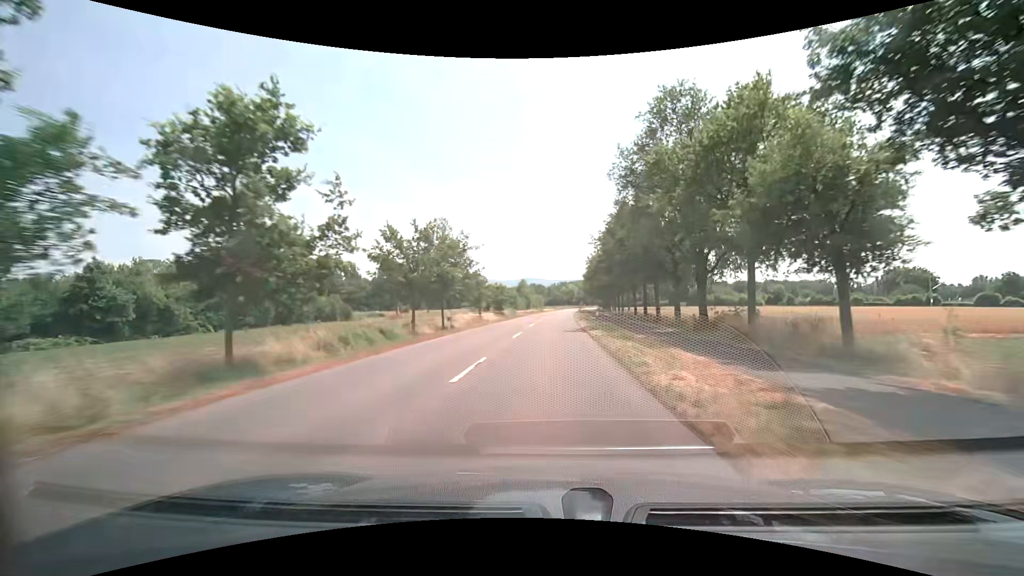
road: secondary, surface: asphalt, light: Day
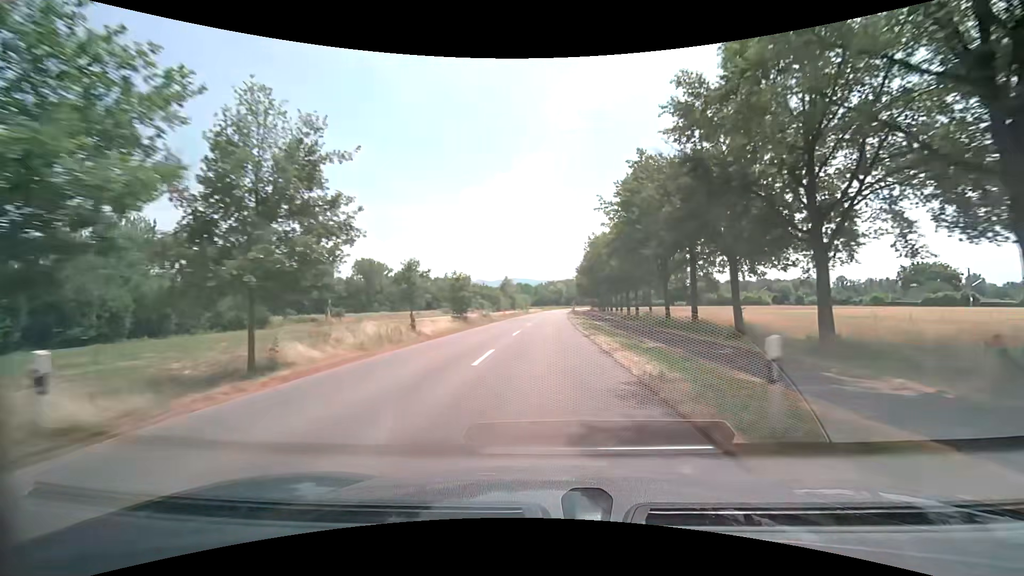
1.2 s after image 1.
(+0.4, +21.5) m; +1°
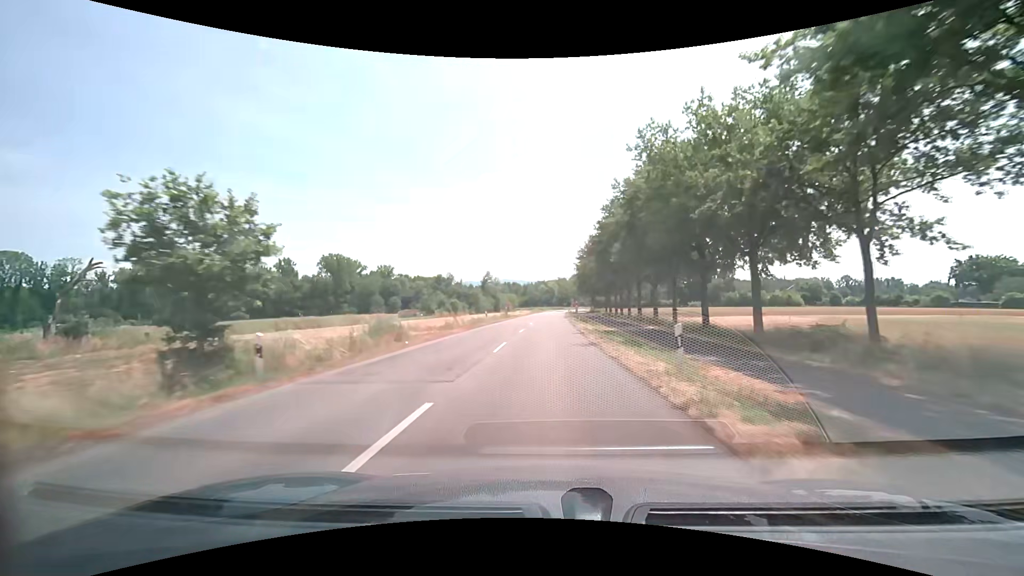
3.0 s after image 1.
(+0.4, +32.3) m; +1°
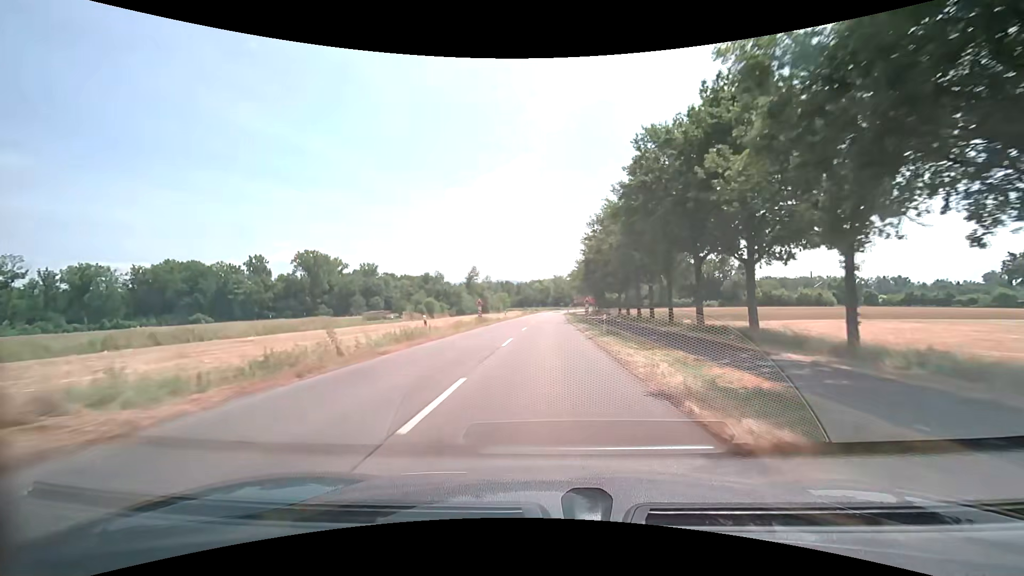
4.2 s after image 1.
(+0.1, +21.5) m; 0°
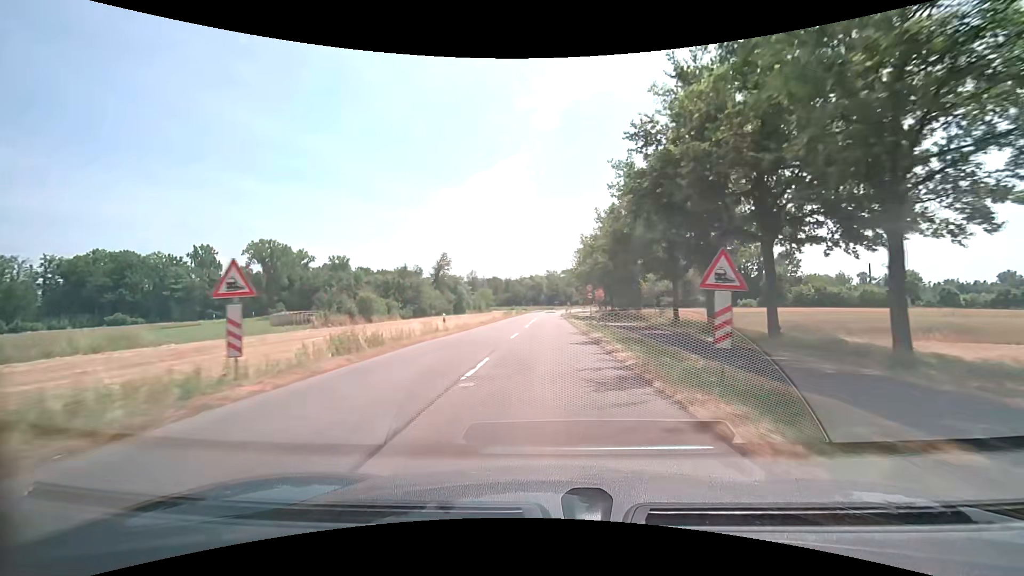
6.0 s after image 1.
(+0.2, +32.3) m; +1°
(0, +10) (0, +20) (0, +30) (0, +40) (0, +50) (0, +60) (0, +70) (+1, +80) (+1, +90) (+1, +100) m
